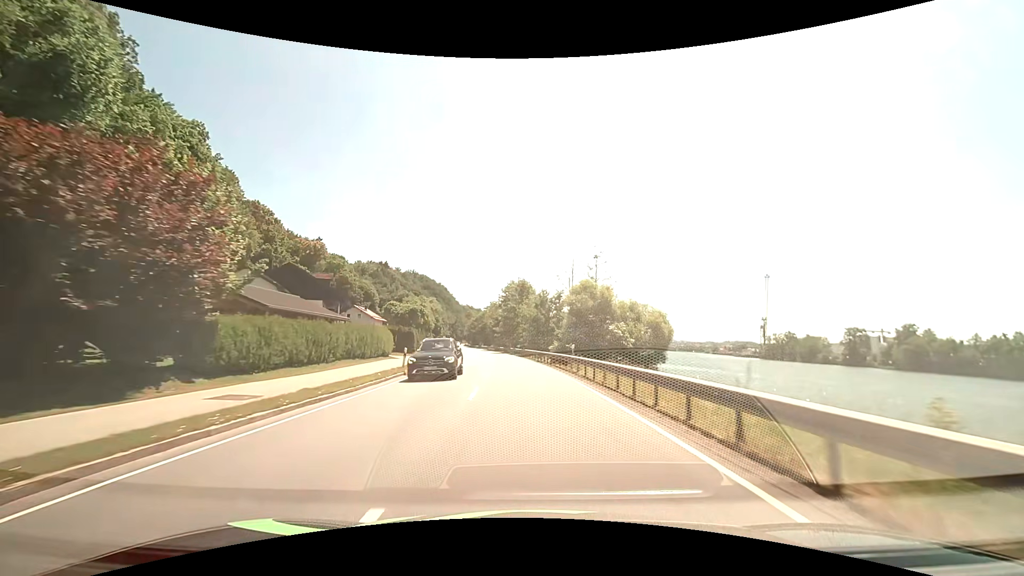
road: primary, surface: asphalt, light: Day
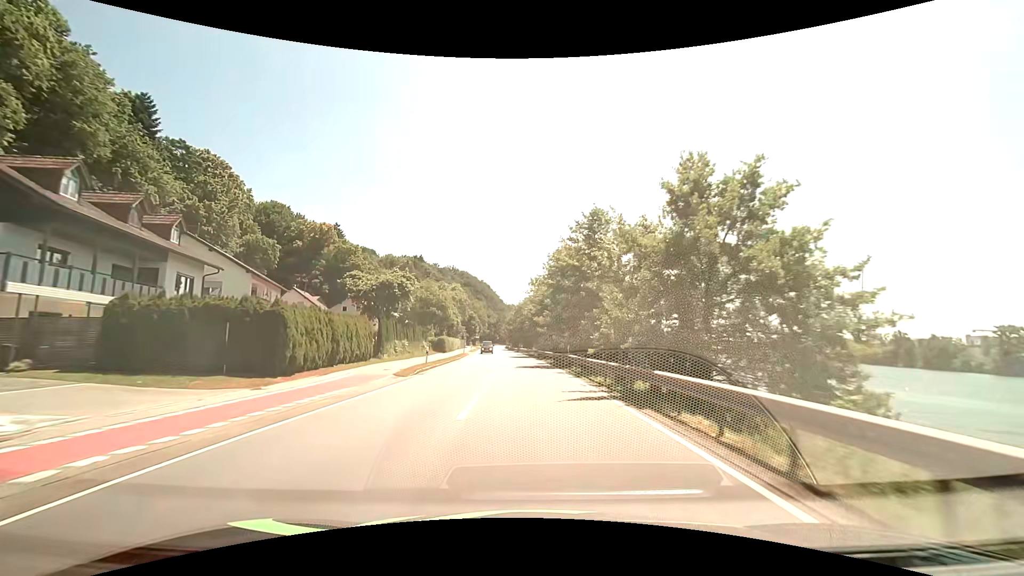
(-2.1, +39.2) m; -6°
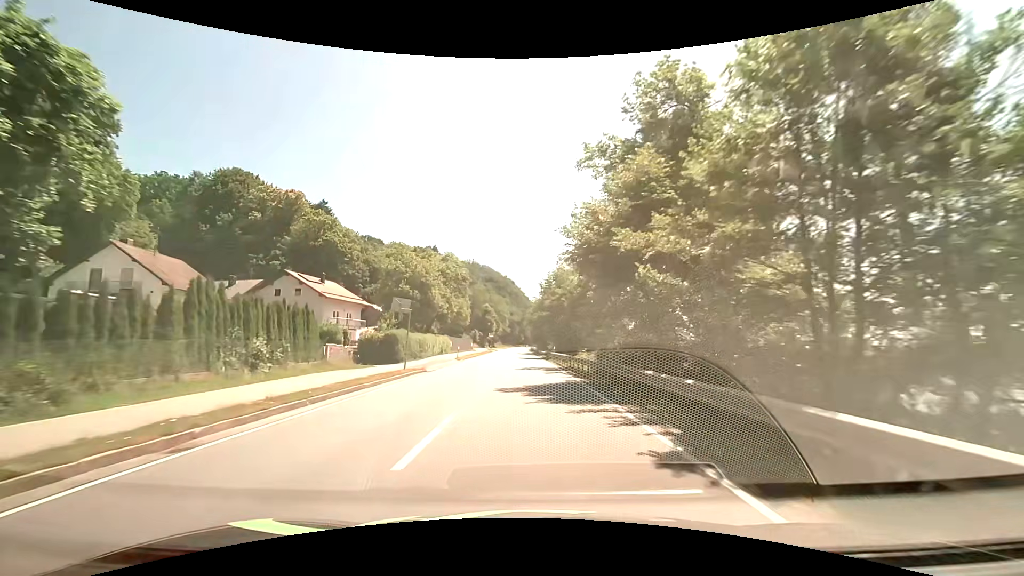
(-1.0, +39.7) m; -3°
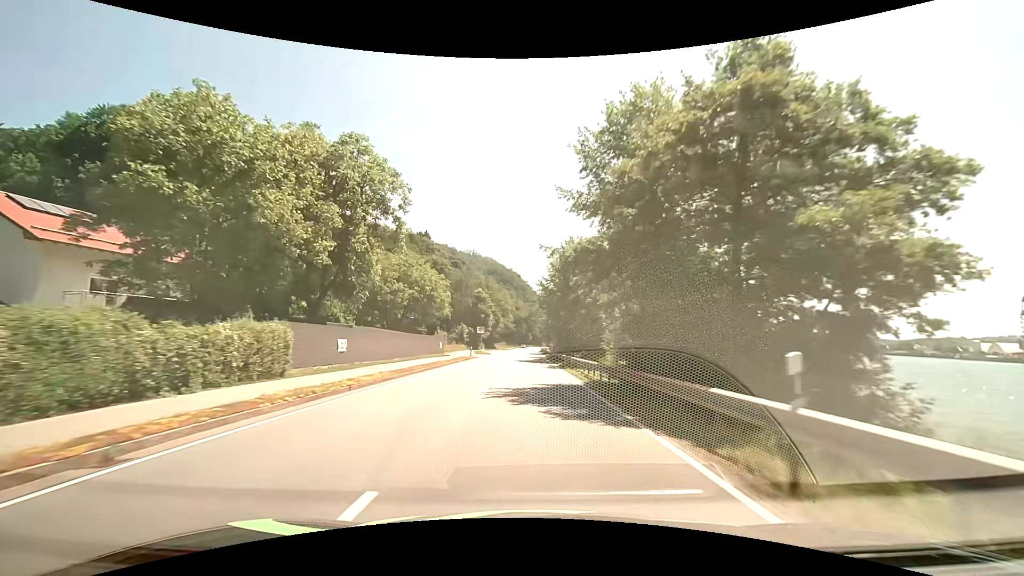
(-0.7, +41.0) m; -1°
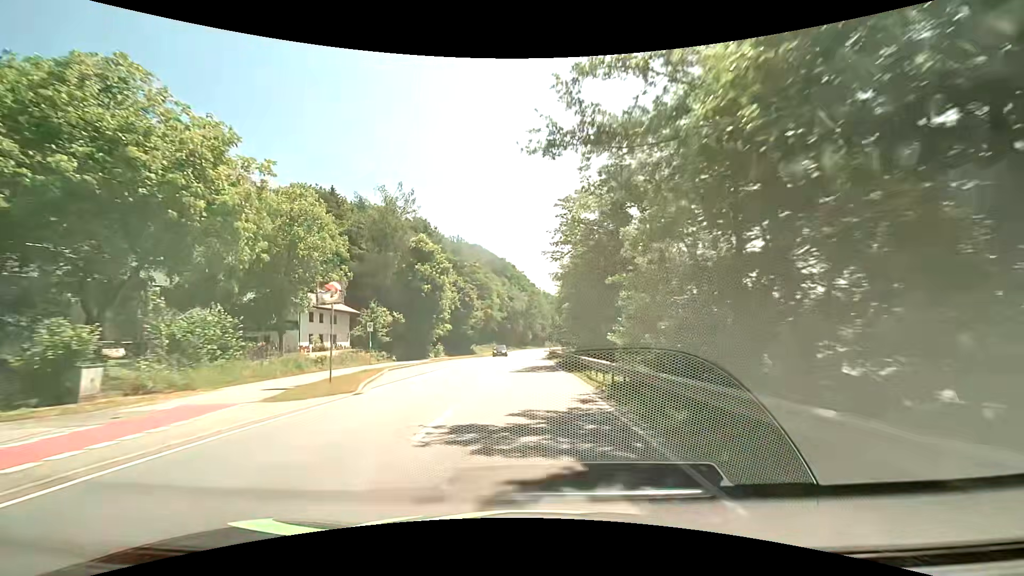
(-0.2, +53.4) m; 0°
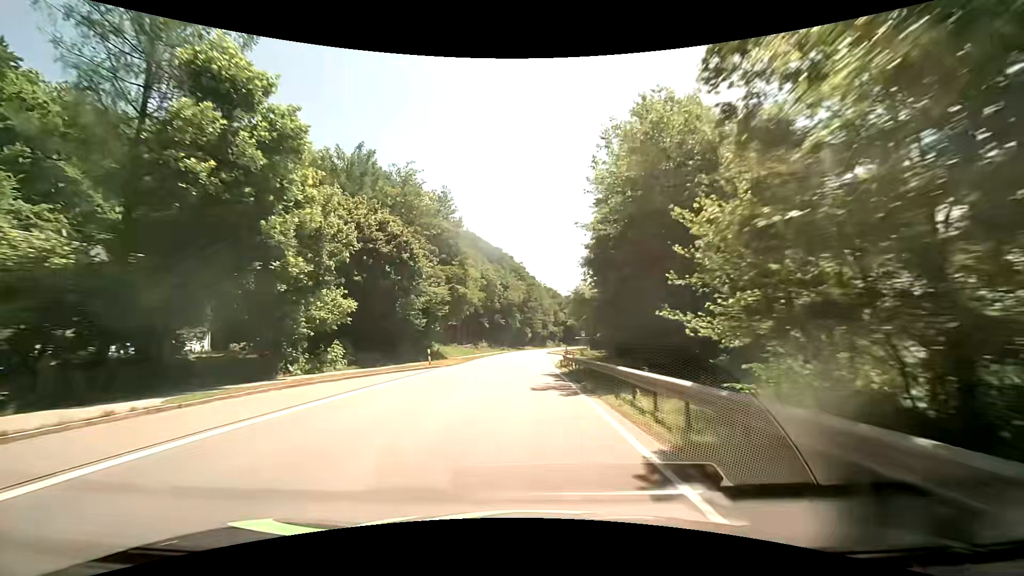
(+0.2, +32.8) m; 0°
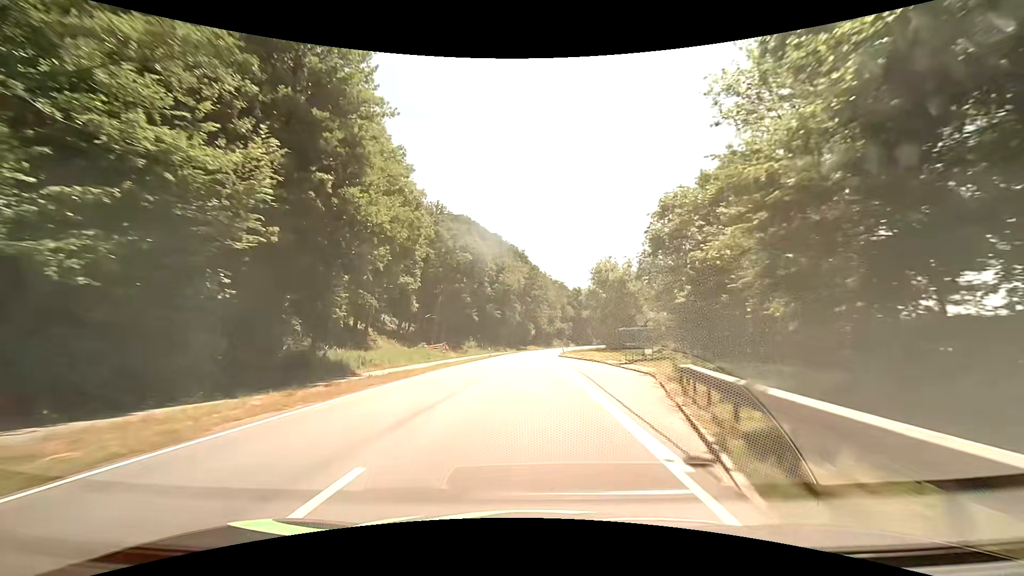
(-0.2, +32.8) m; -1°
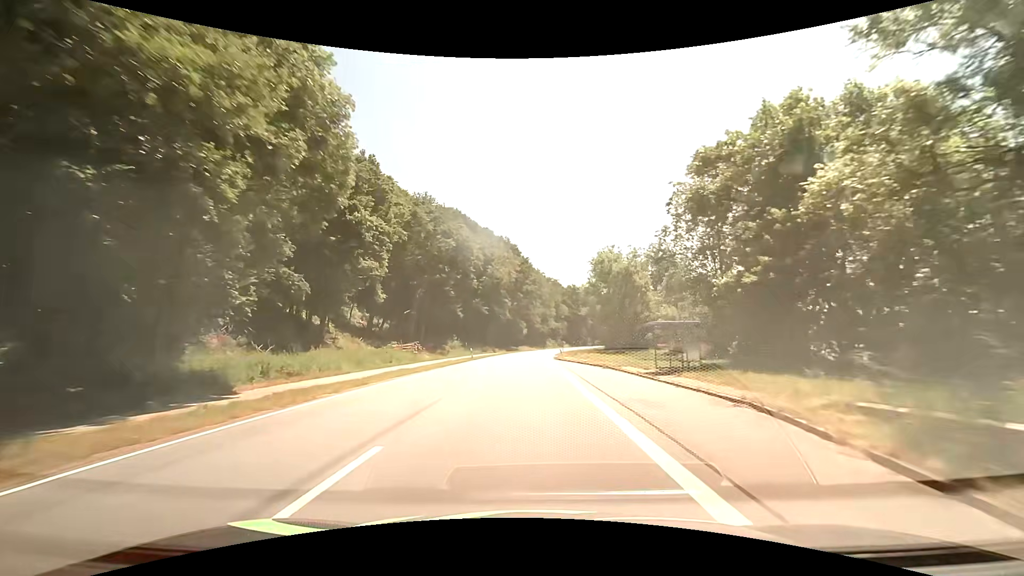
(+0.1, +10.9) m; +1°
(0, +10) (0, +20) (0, +30) (0, +40) (+1, +50) (+1, +60) (+1, +70) (+2, +80) (+3, +90) (+4, +100) m
